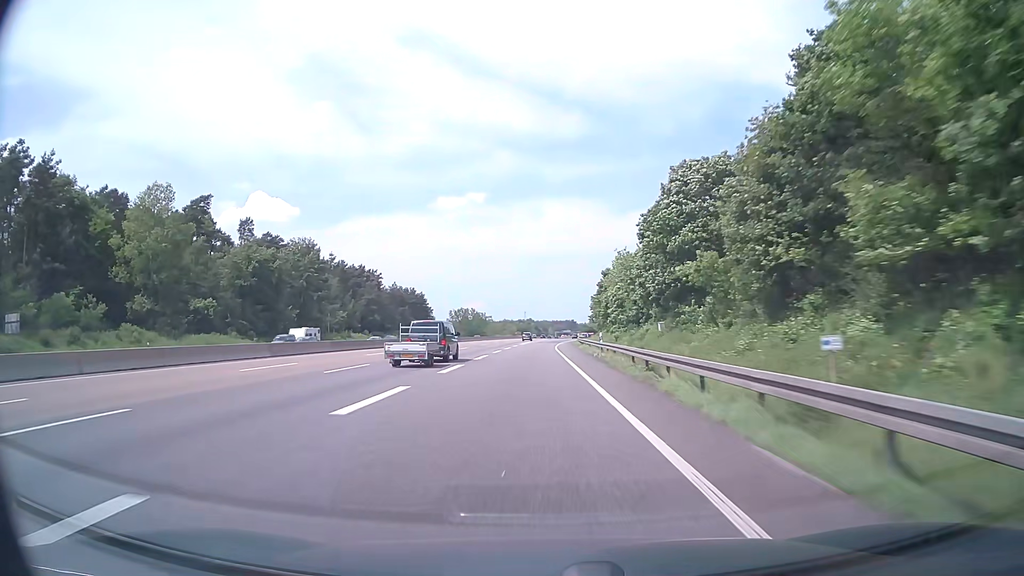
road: motorway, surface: asphalt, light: Day
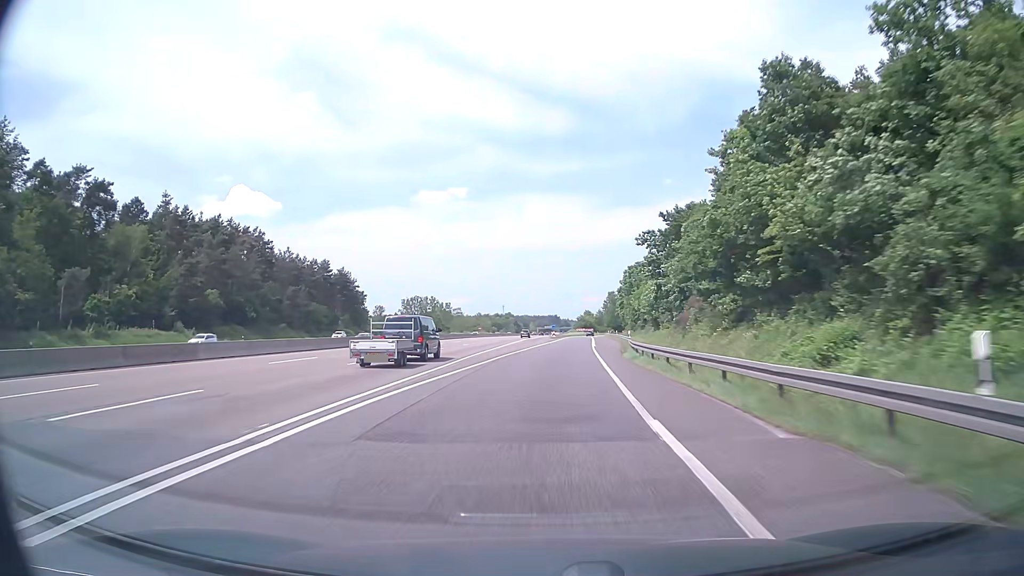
(+0.3, +86.0) m; +1°
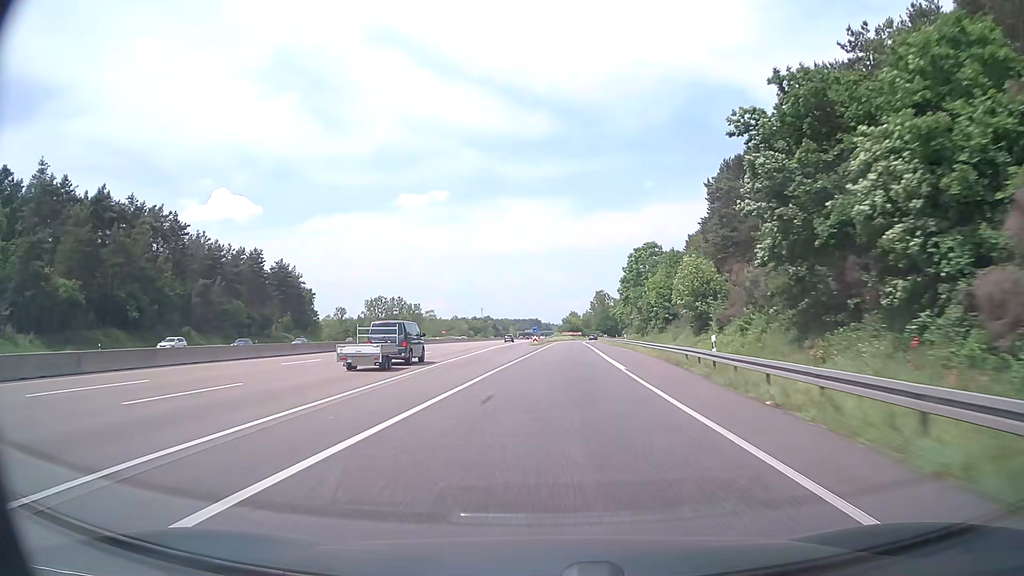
(+0.4, +31.7) m; +2°
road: motorway_link
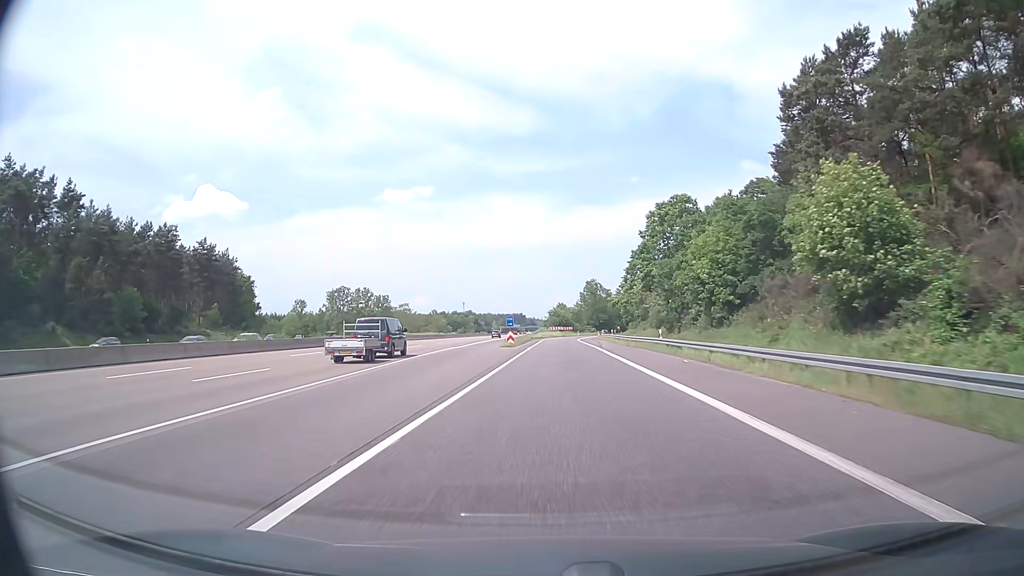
(+0.4, +30.1) m; +1°
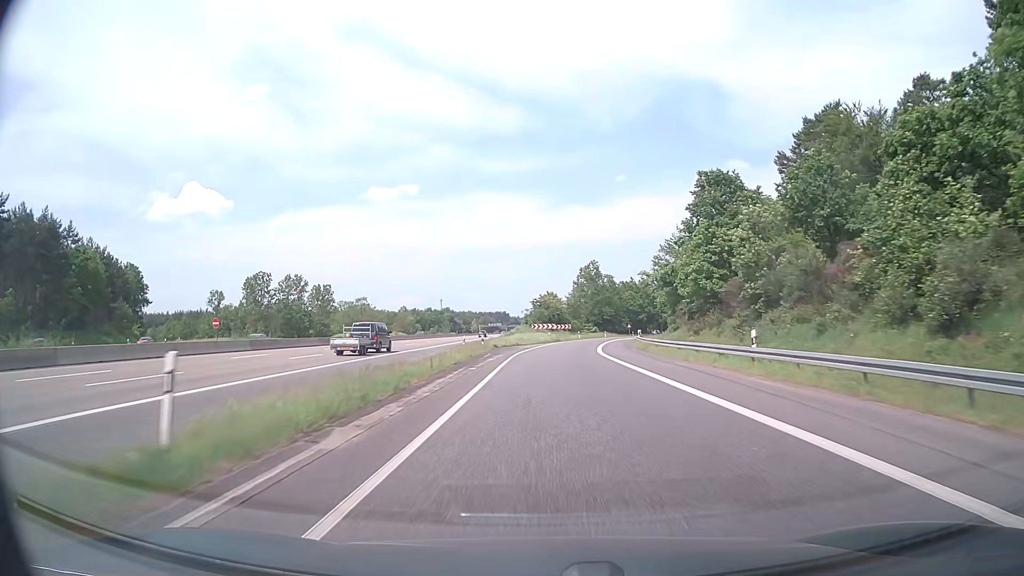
(+0.6, +55.6) m; +1°
